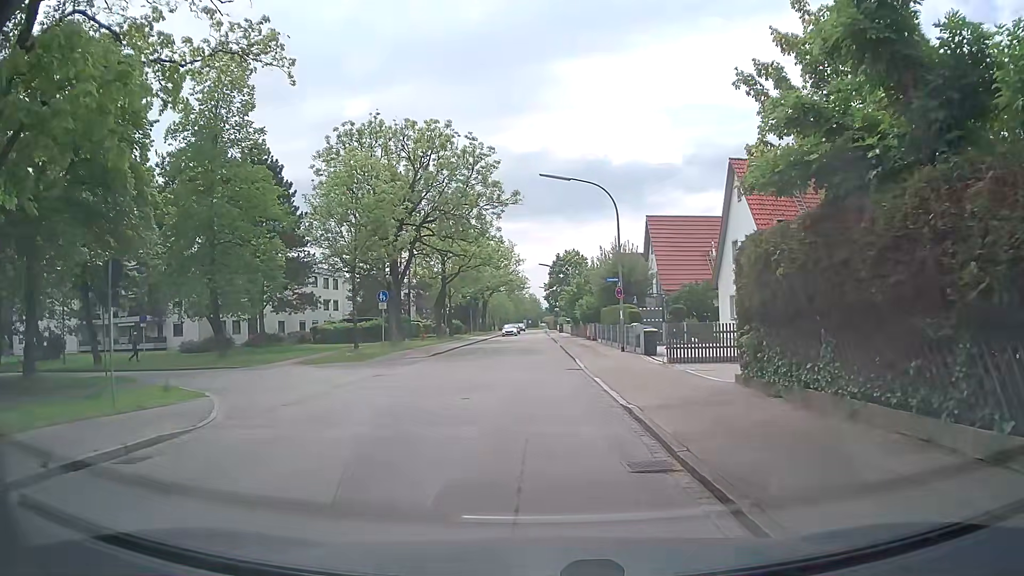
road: tertiary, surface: asphalt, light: Day
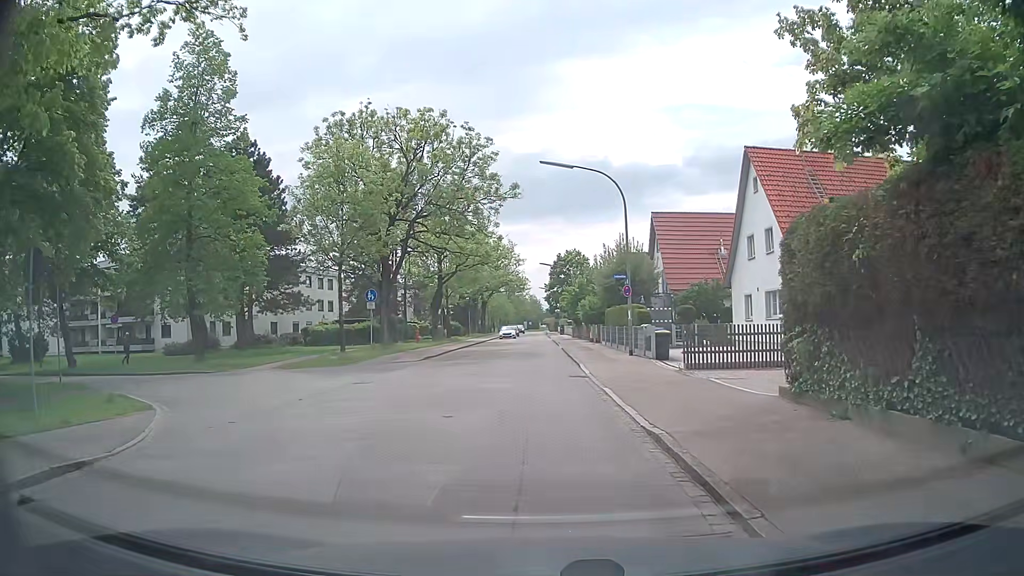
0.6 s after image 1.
(0.0, +2.4) m; -1°
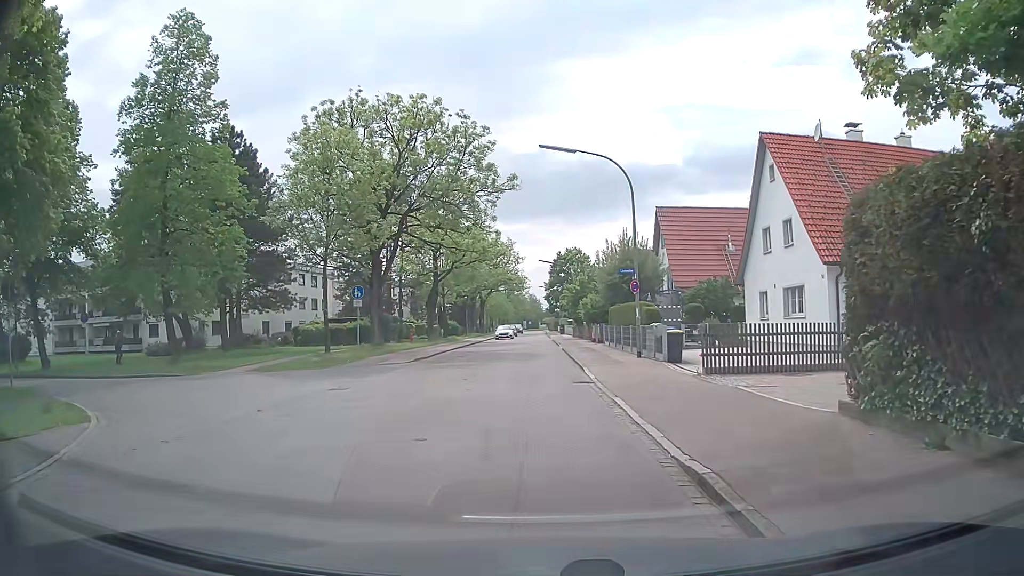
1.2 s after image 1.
(0.0, +2.2) m; +1°
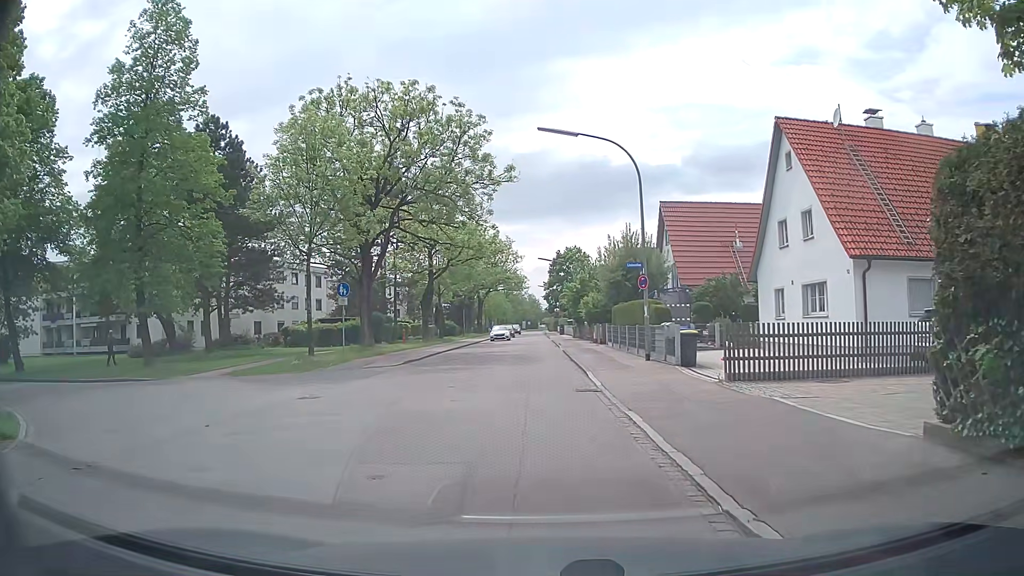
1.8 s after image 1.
(0.0, +2.1) m; +1°
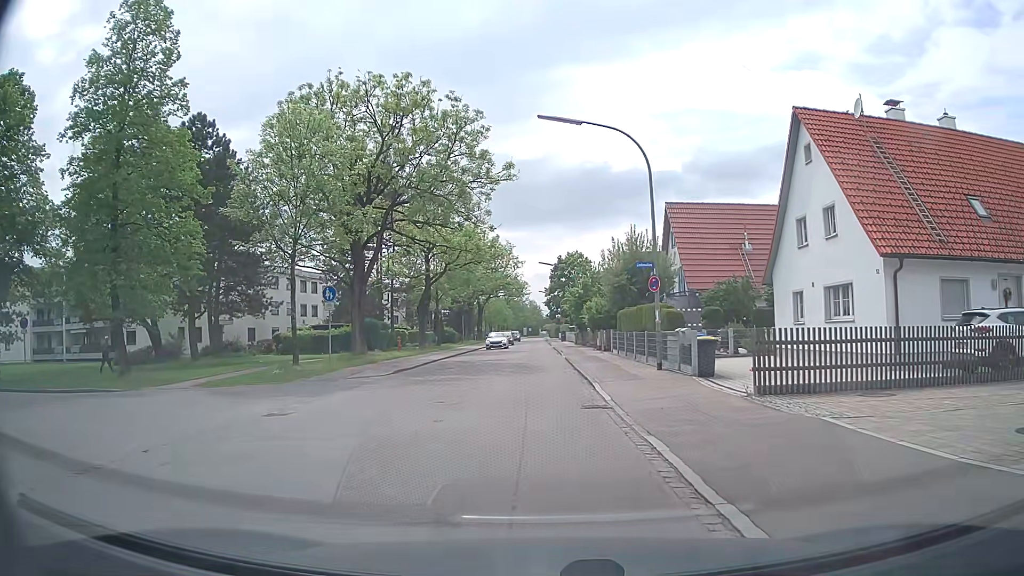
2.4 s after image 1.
(0.0, +1.9) m; -2°
